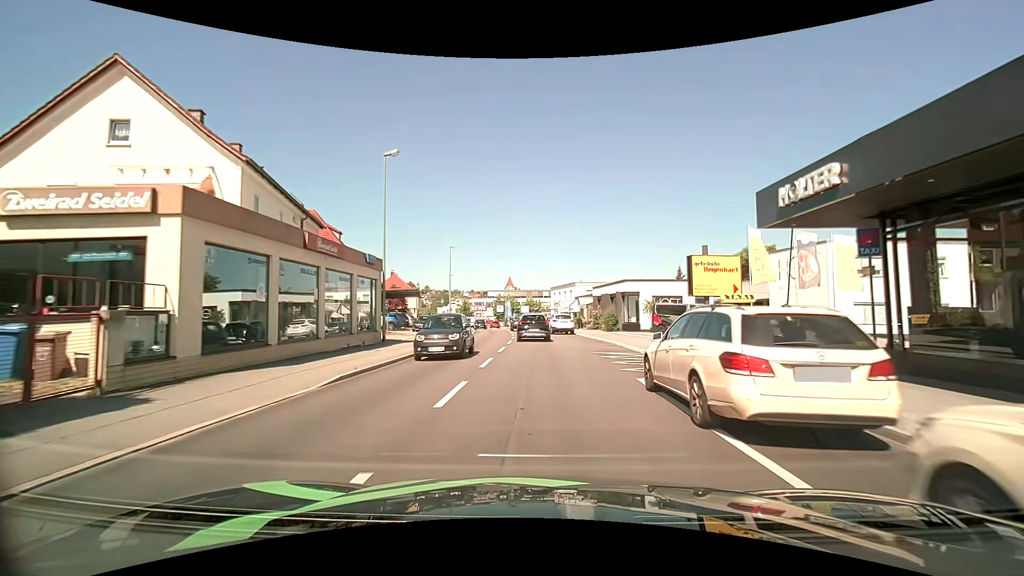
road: tertiary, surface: asphalt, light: Day
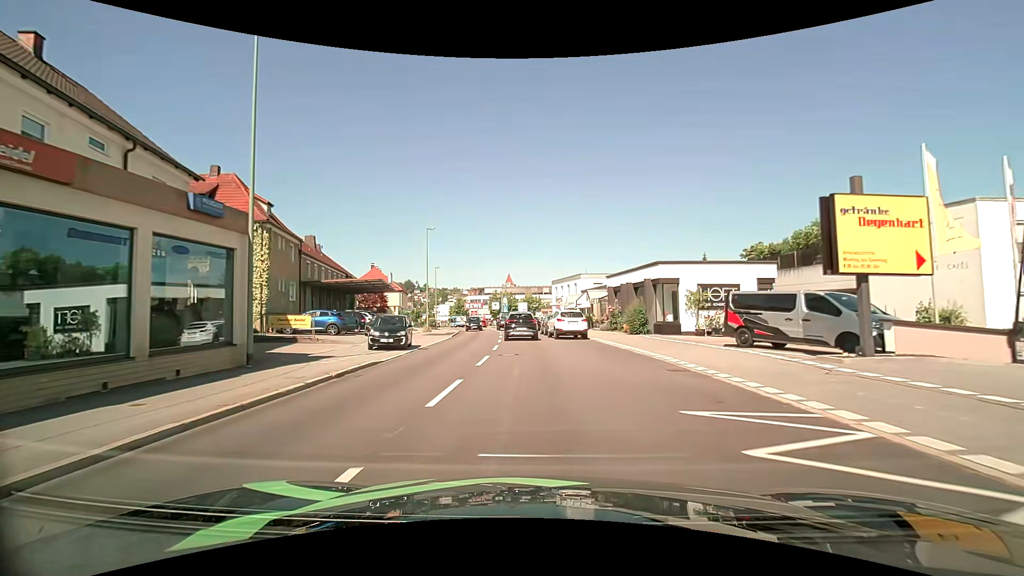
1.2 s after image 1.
(+0.1, +12.0) m; 0°
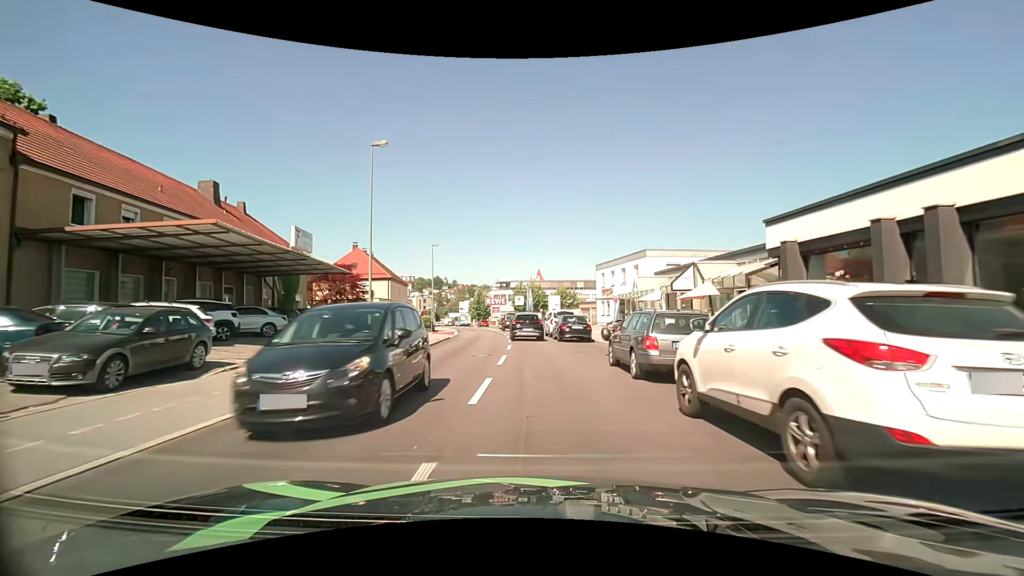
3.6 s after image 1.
(-0.8, +24.0) m; -4°
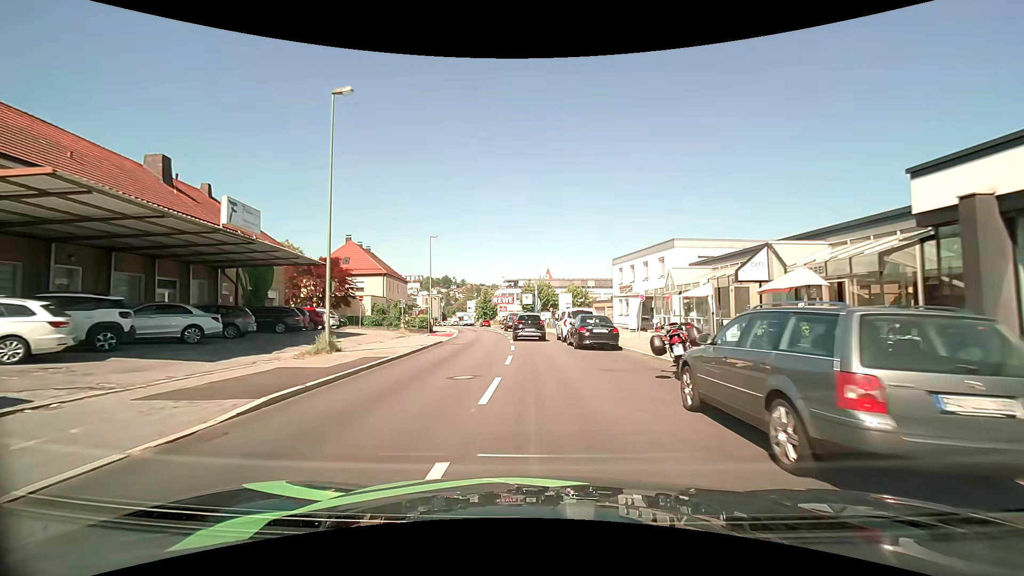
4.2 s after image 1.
(0.0, +6.1) m; -1°
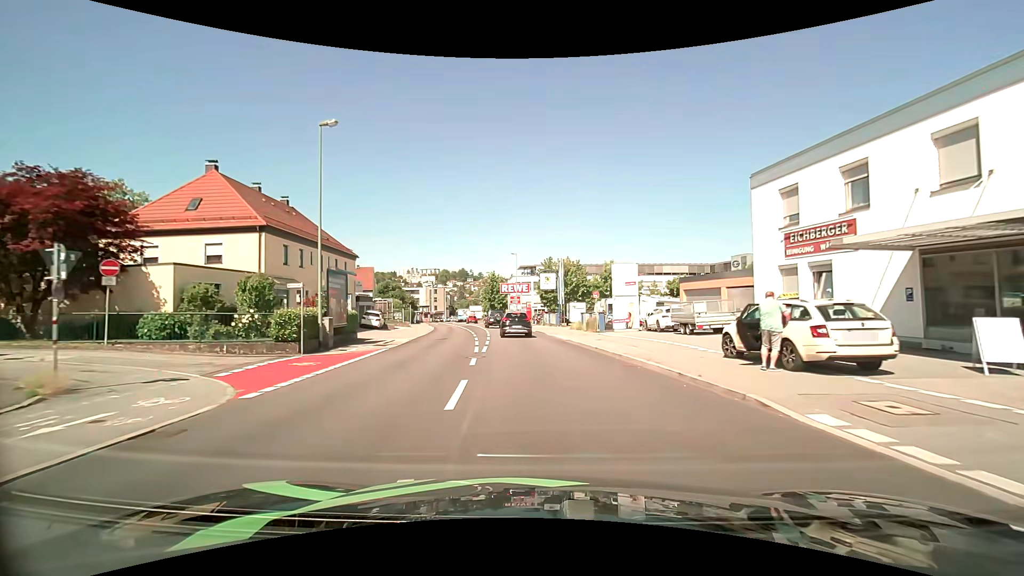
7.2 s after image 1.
(-0.8, +30.7) m; -2°
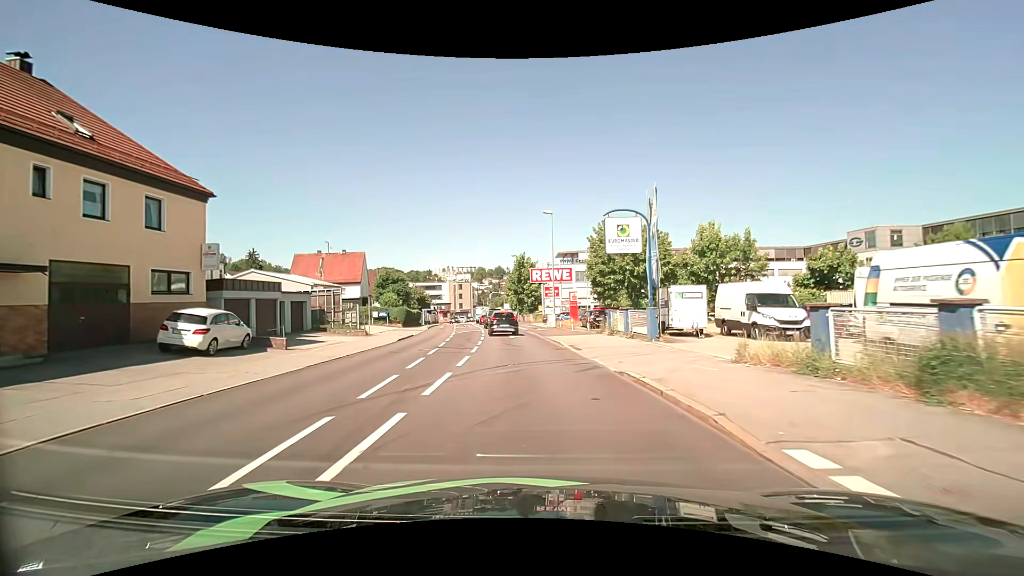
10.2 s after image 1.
(-1.0, +27.6) m; -5°
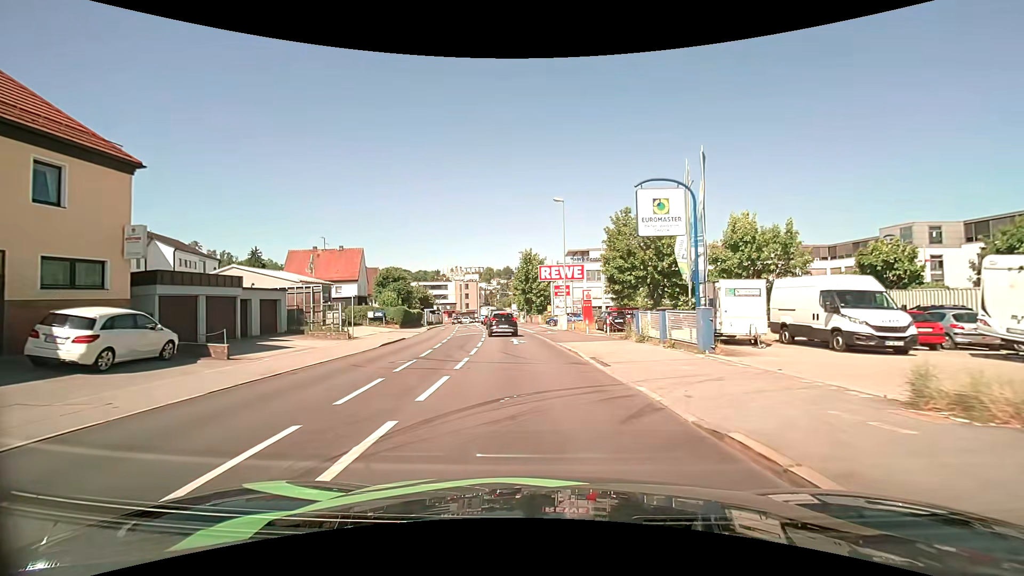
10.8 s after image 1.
(0.0, +5.0) m; -1°
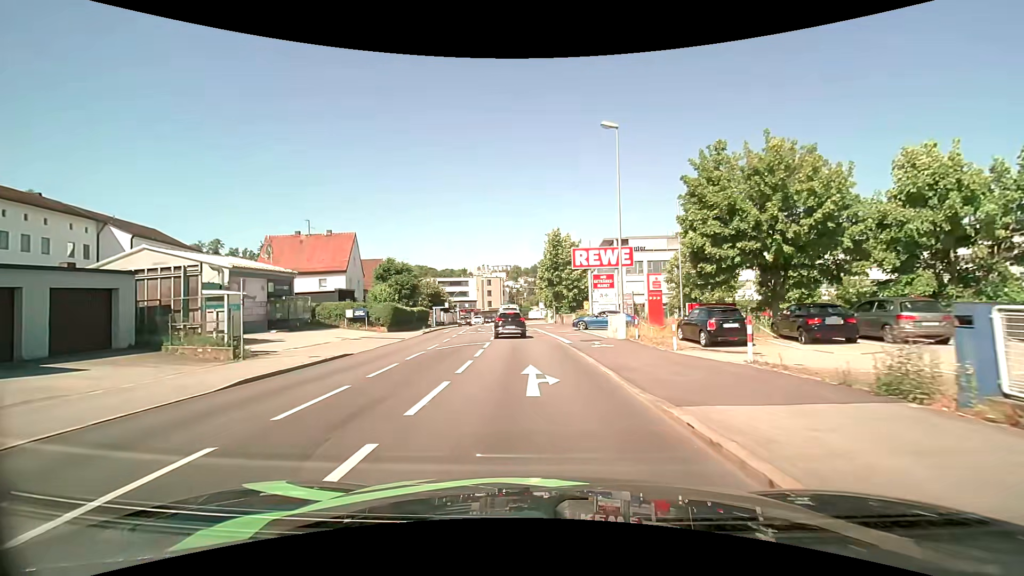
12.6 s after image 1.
(-0.4, +14.9) m; -3°
(0, +10) (-1, +20) (-1, +30) (-2, +40) (-3, +50) (-4, +60) (-5, +70) (-5, +80) (-4, +90) (-4, +100) m
